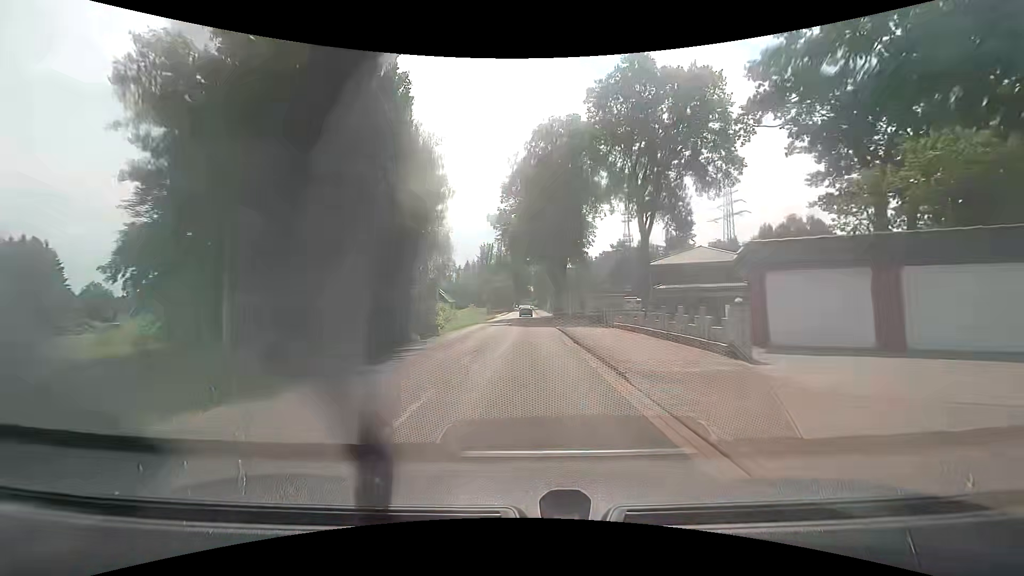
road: tertiary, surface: asphalt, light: Day
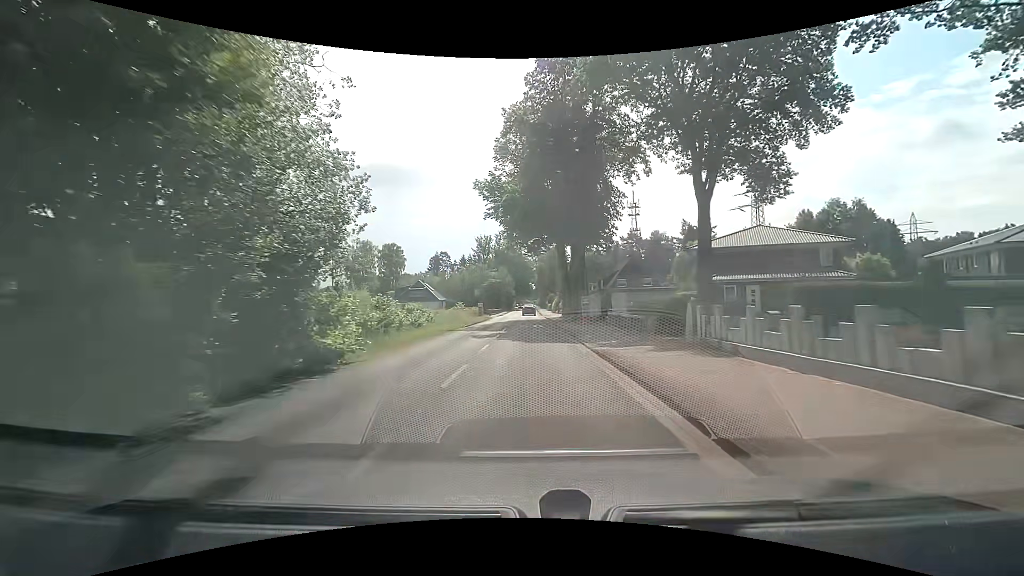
(-0.1, +15.2) m; 0°
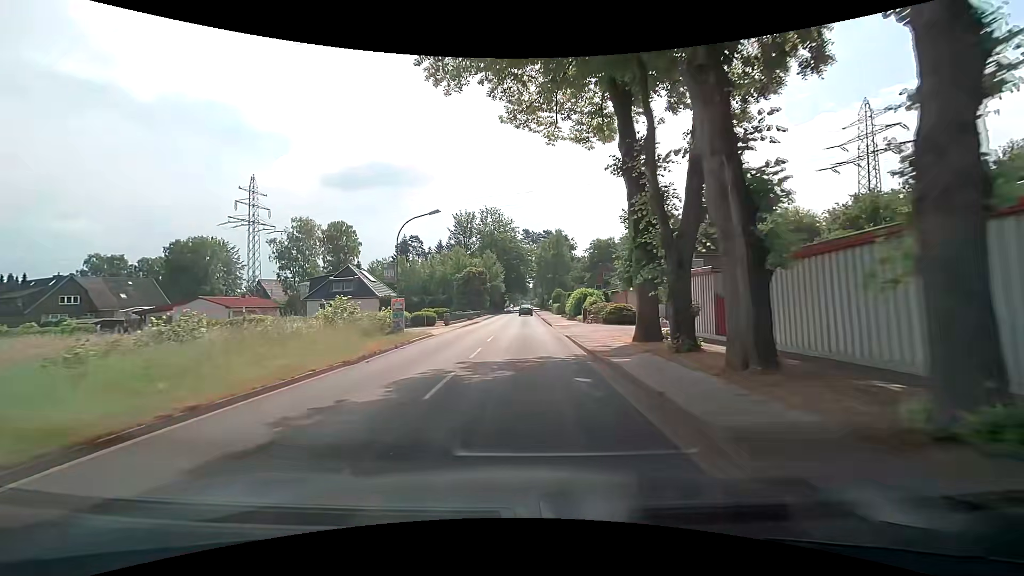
(+0.2, +38.0) m; 0°
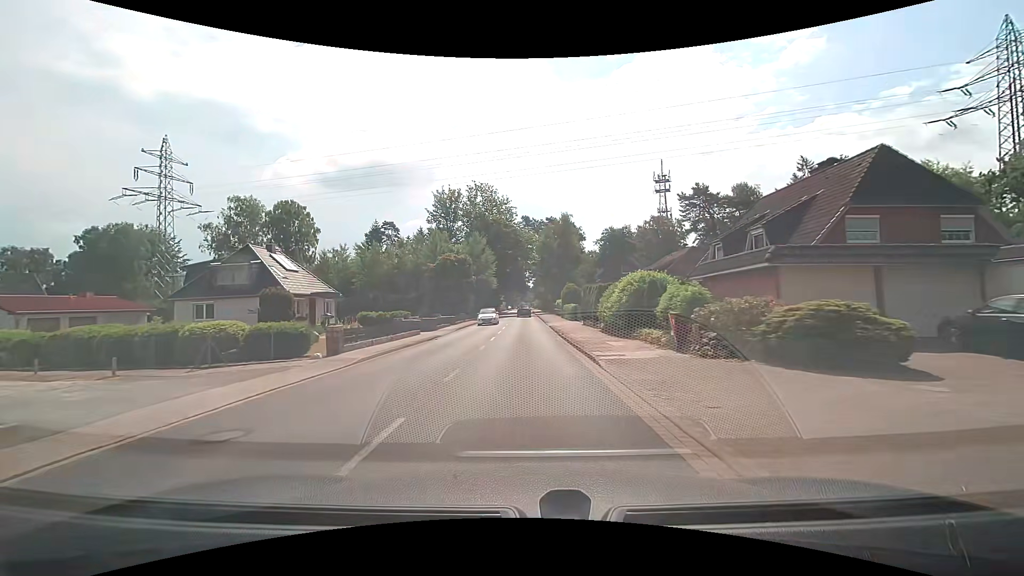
(+0.1, +22.9) m; 0°
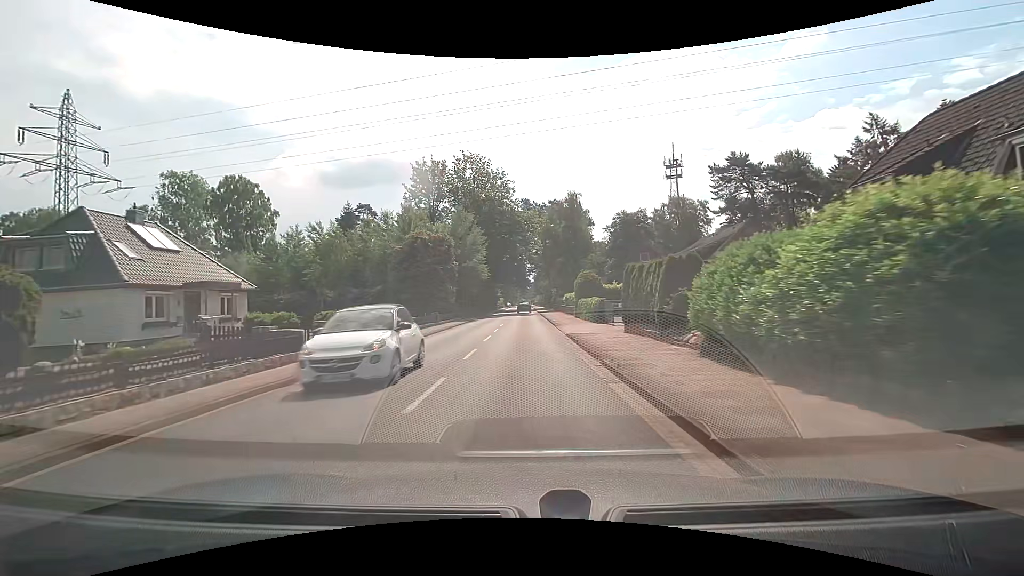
(0.0, +15.3) m; 0°
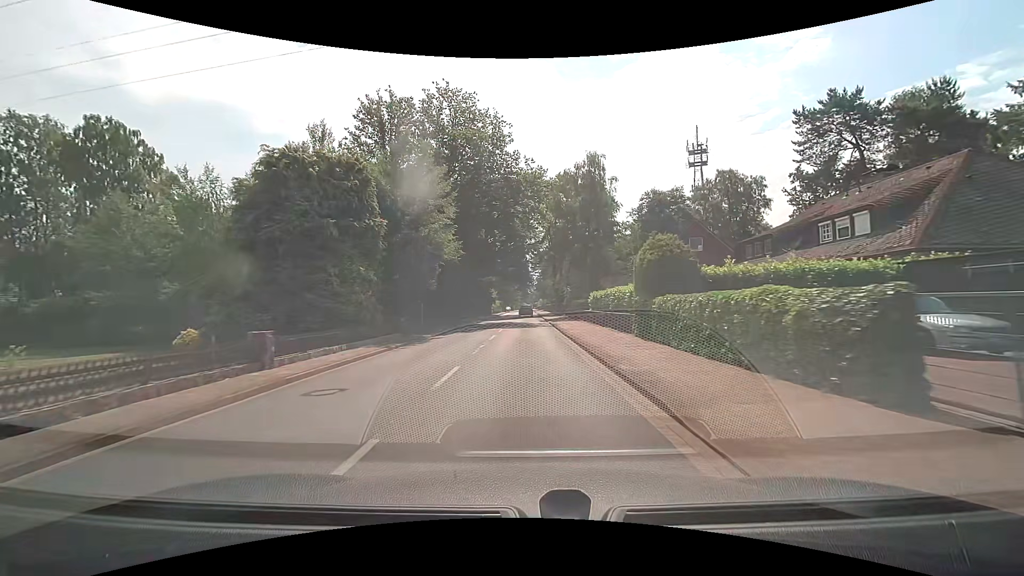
(0.0, +22.9) m; 0°
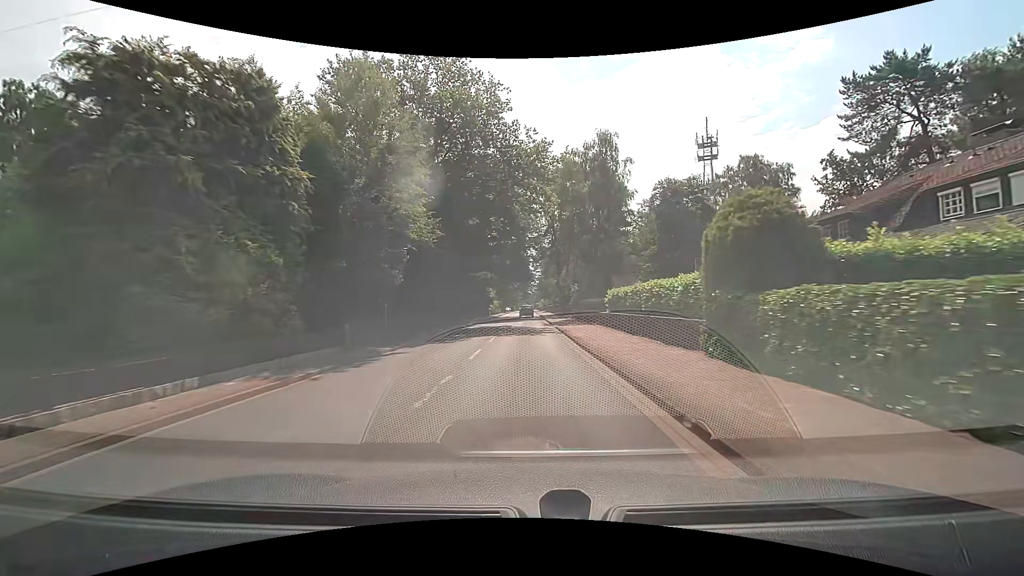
(0.0, +7.6) m; 0°
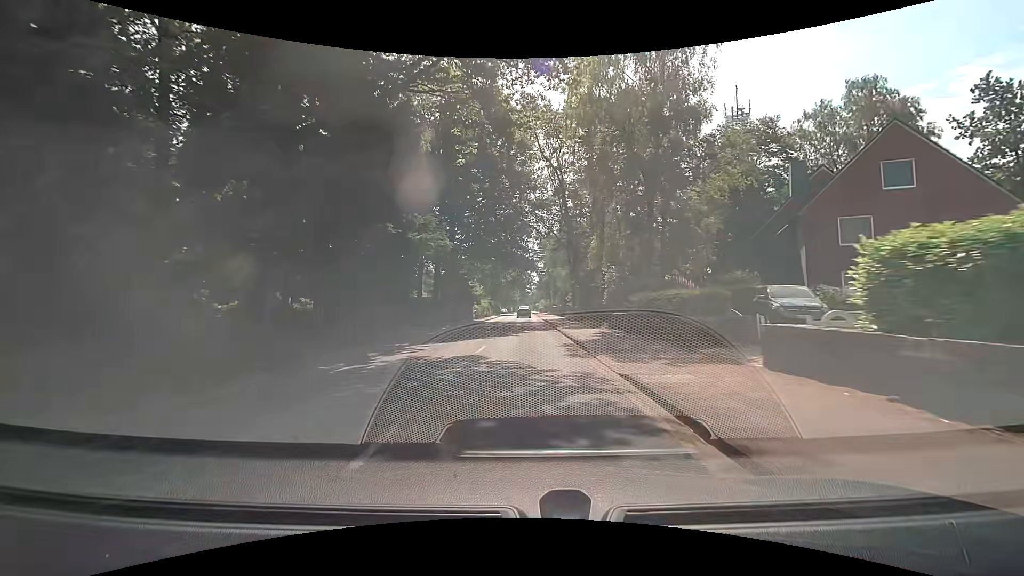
(+0.2, +22.8) m; 0°
(0, +10) (0, +20) (0, +30) (0, +40) (0, +50) (0, +60) (0, +70) (0, +80) (0, +90) (0, +100) m
